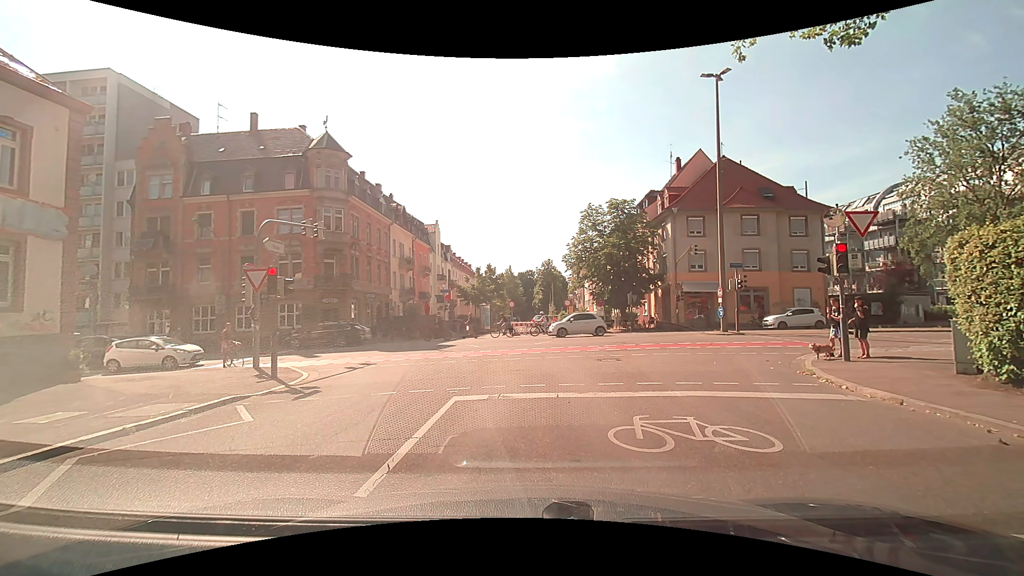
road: residential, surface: asphalt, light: Day
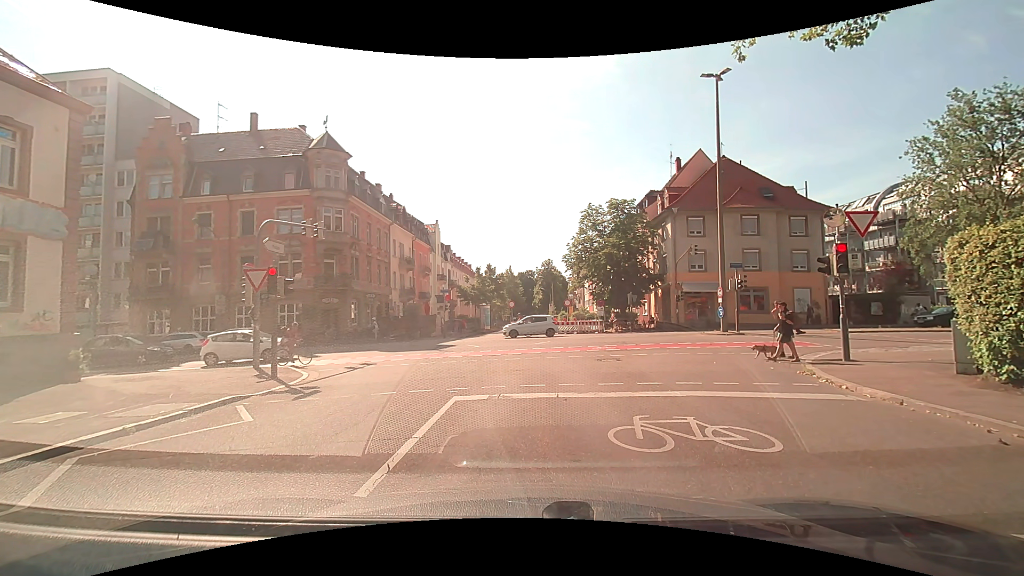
(0.0, 0.0) m; 0°
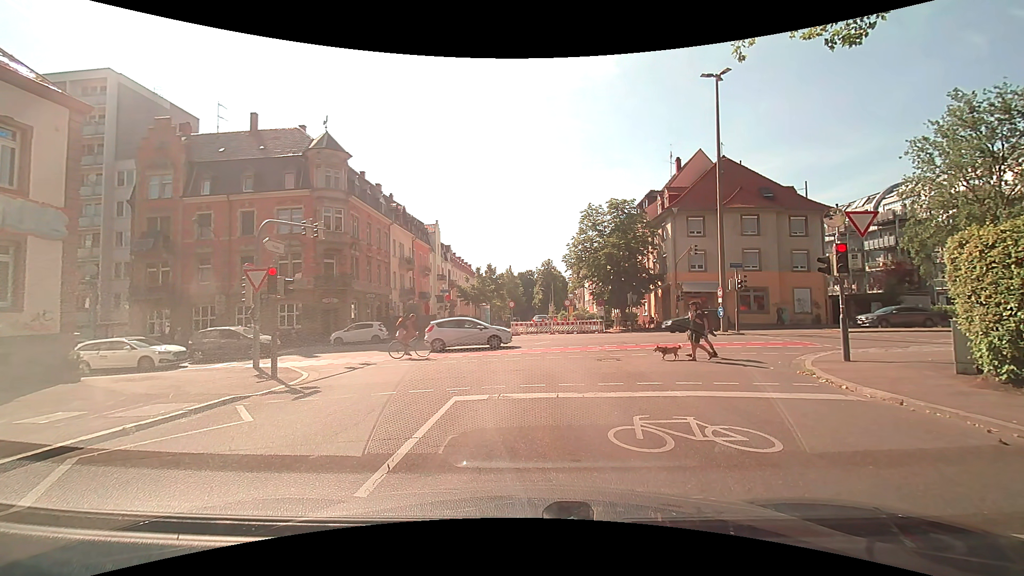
(0.0, 0.0) m; 0°
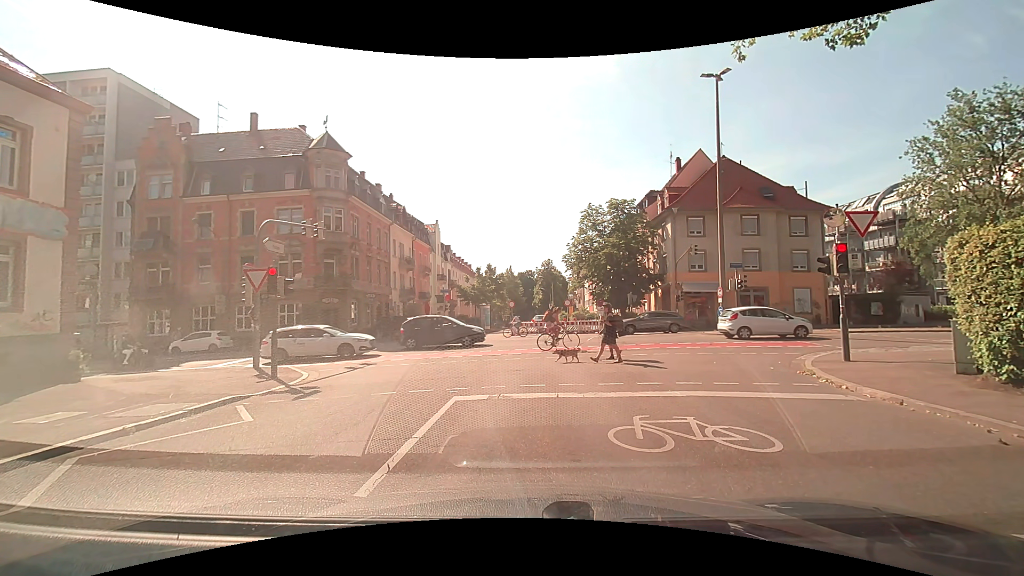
(0.0, 0.0) m; 0°
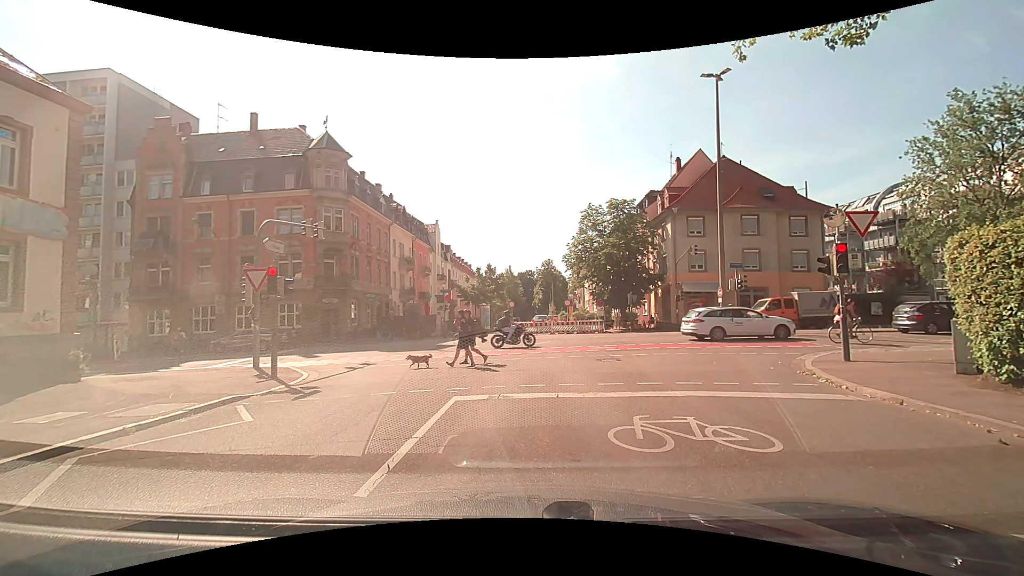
(0.0, 0.0) m; 0°
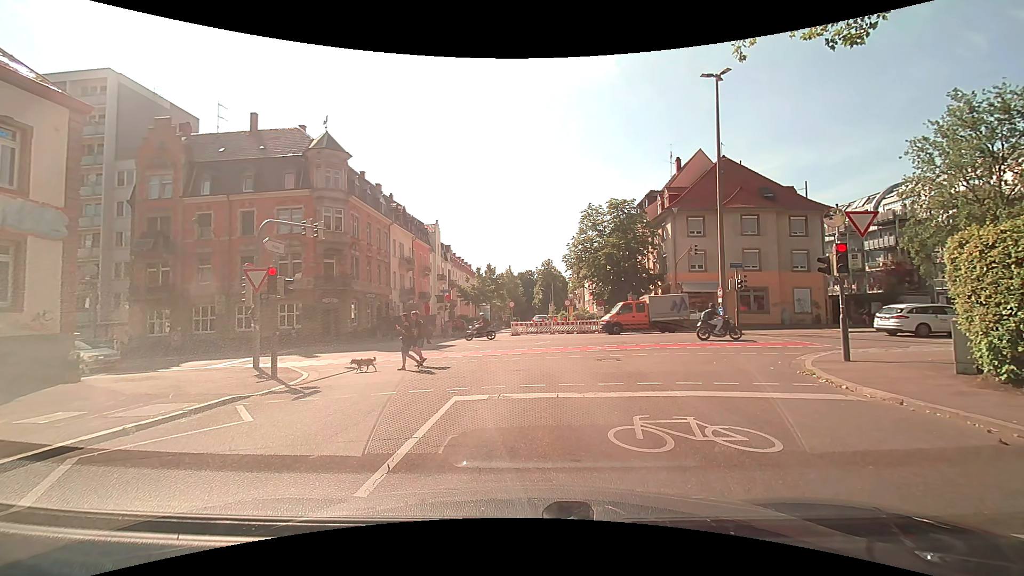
(0.0, 0.0) m; 0°
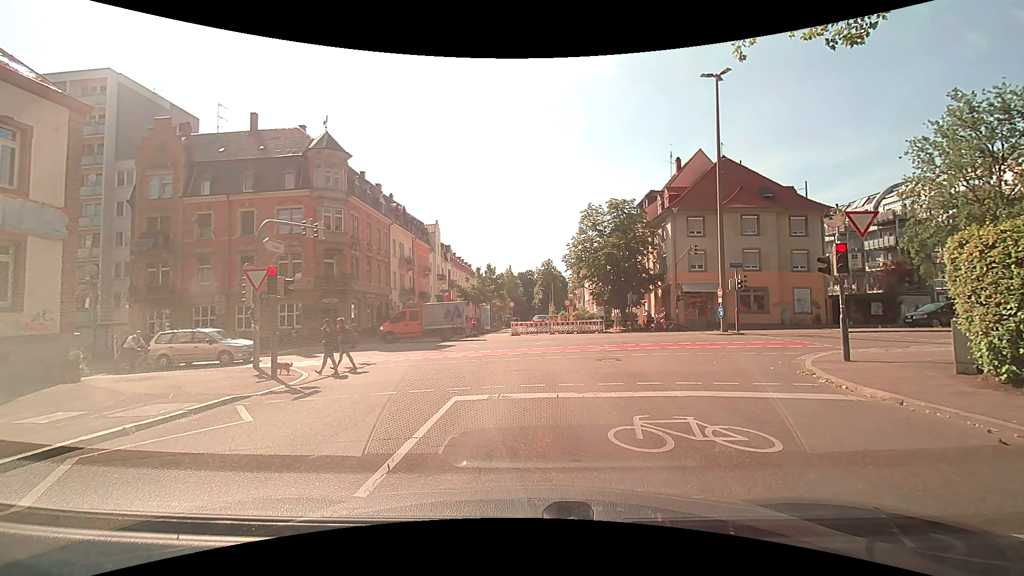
(0.0, 0.0) m; 0°
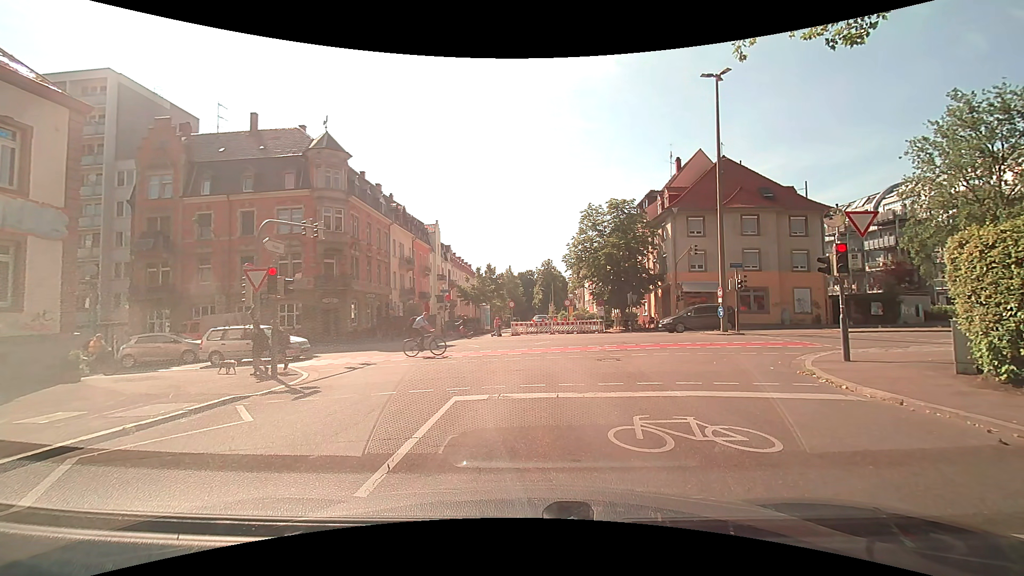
(0.0, 0.0) m; 0°
